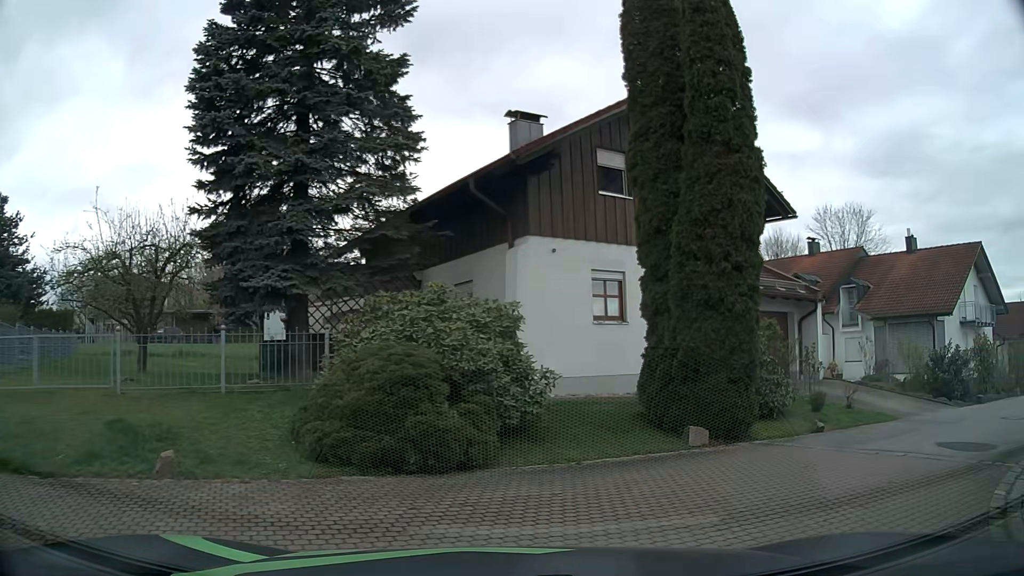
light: Day
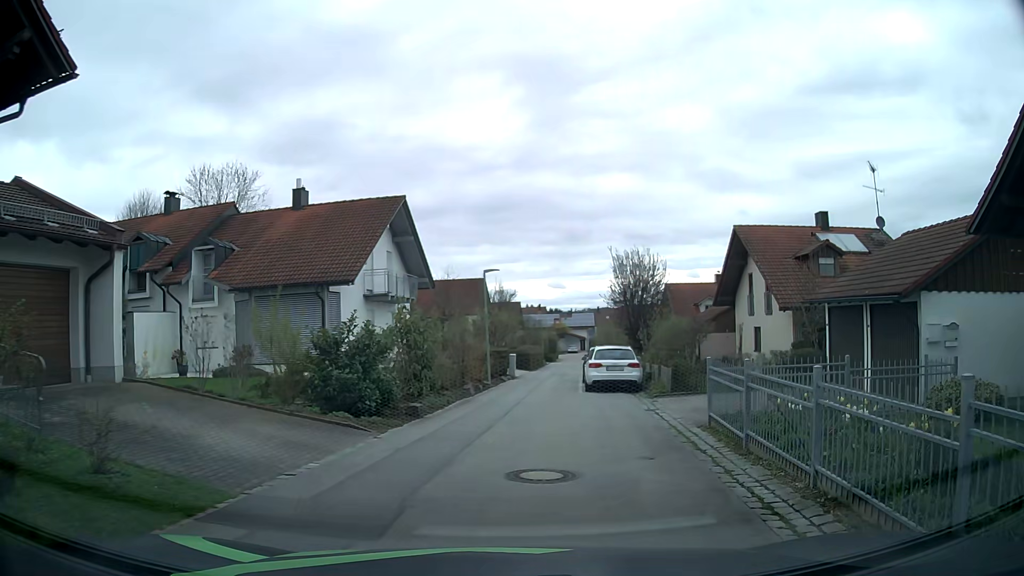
(+4.2, +8.4) m; +53°
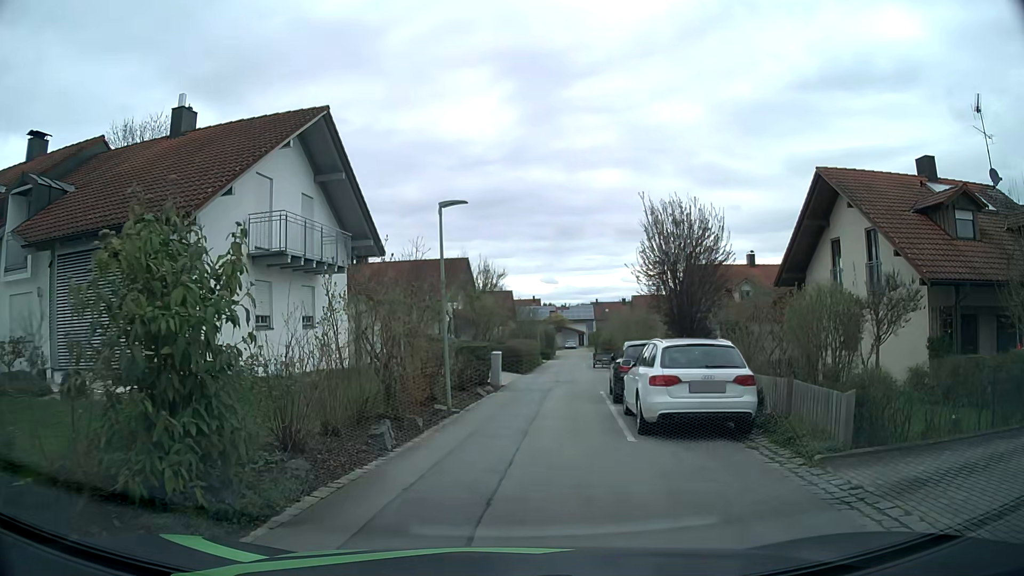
(+0.2, +11.3) m; 0°
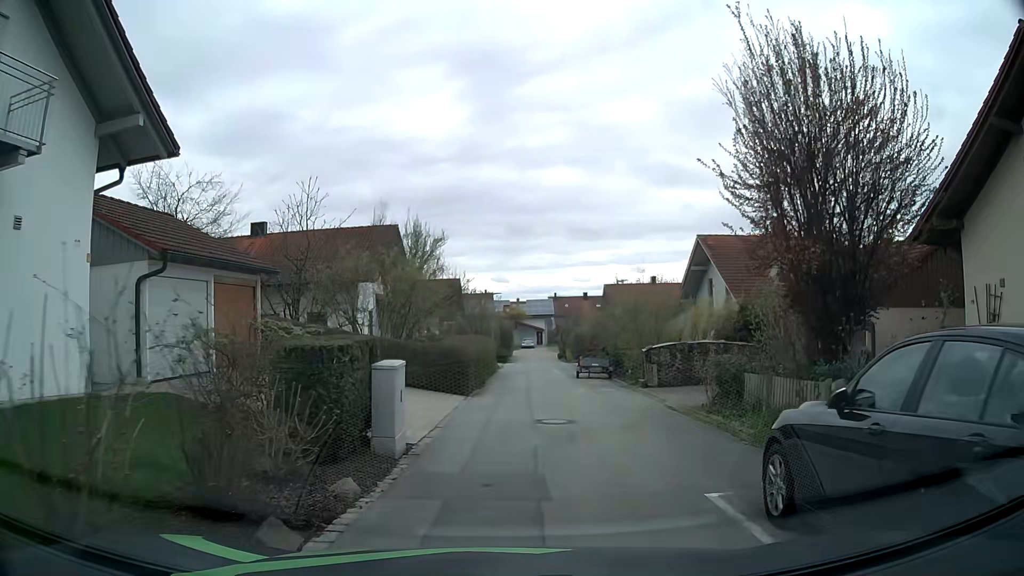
(+0.3, +13.8) m; +4°
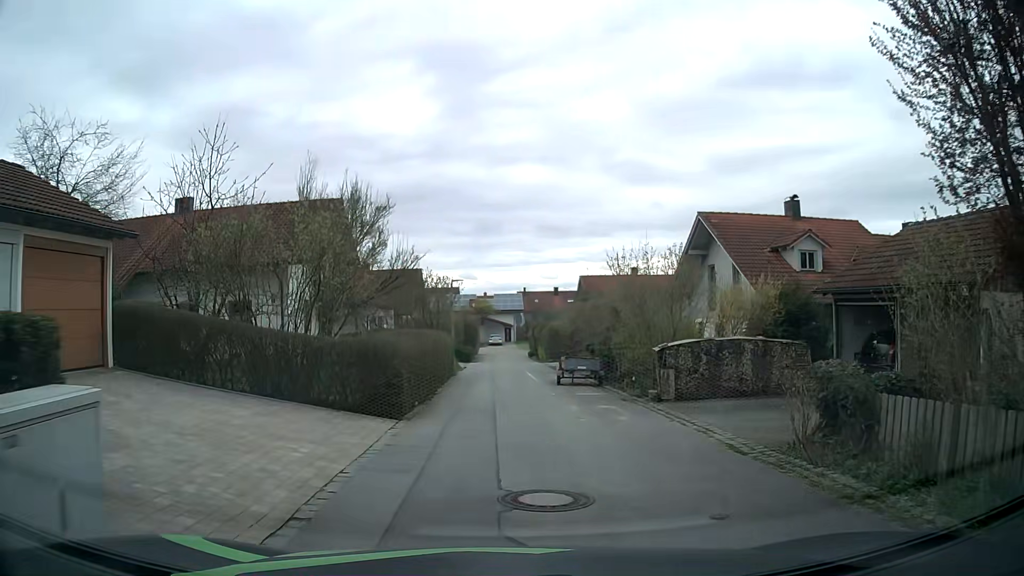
(+0.1, +6.1) m; +2°
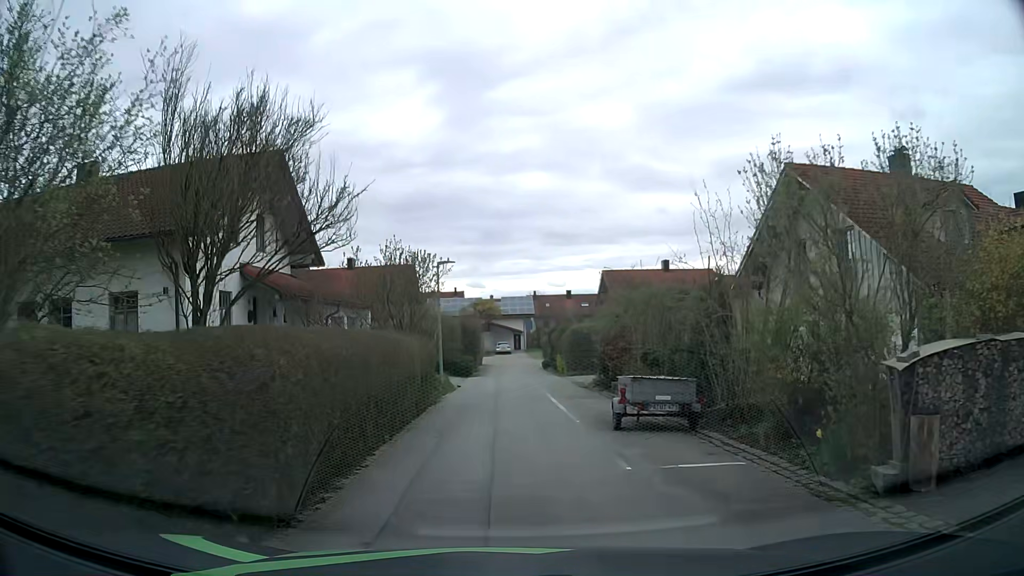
(0.0, +9.7) m; -2°
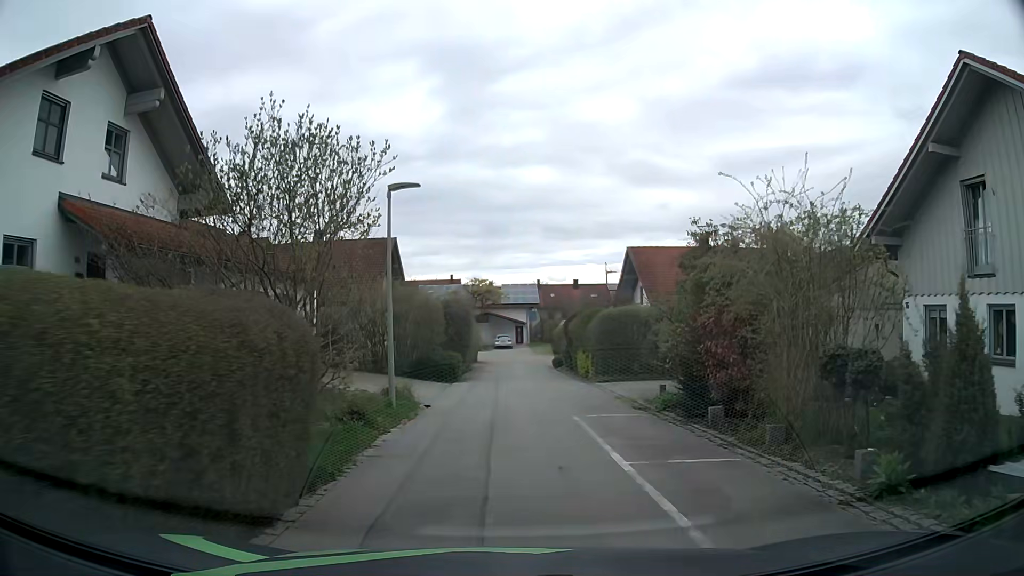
(+0.3, +10.0) m; +1°
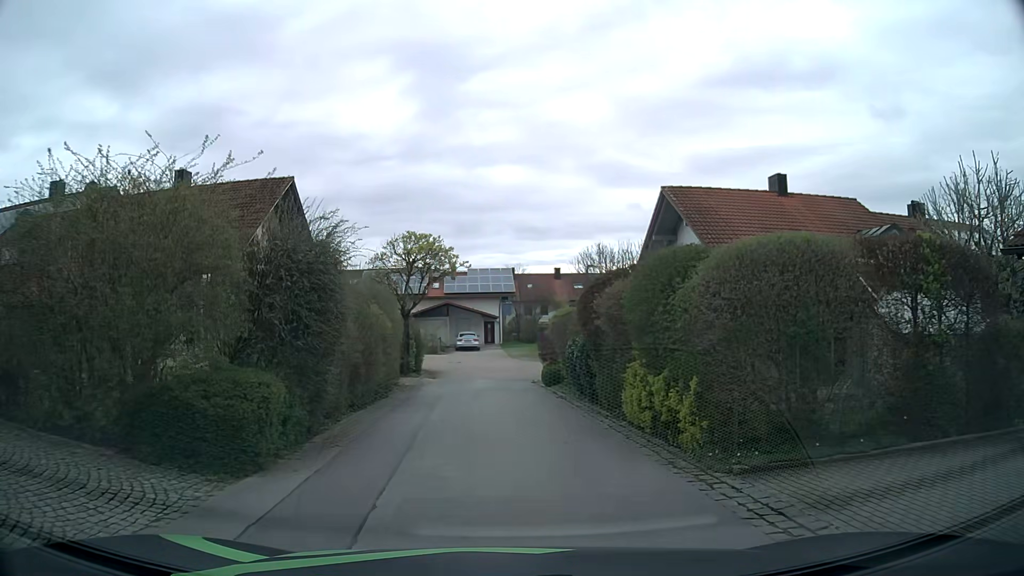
(+0.6, +16.3) m; +3°
